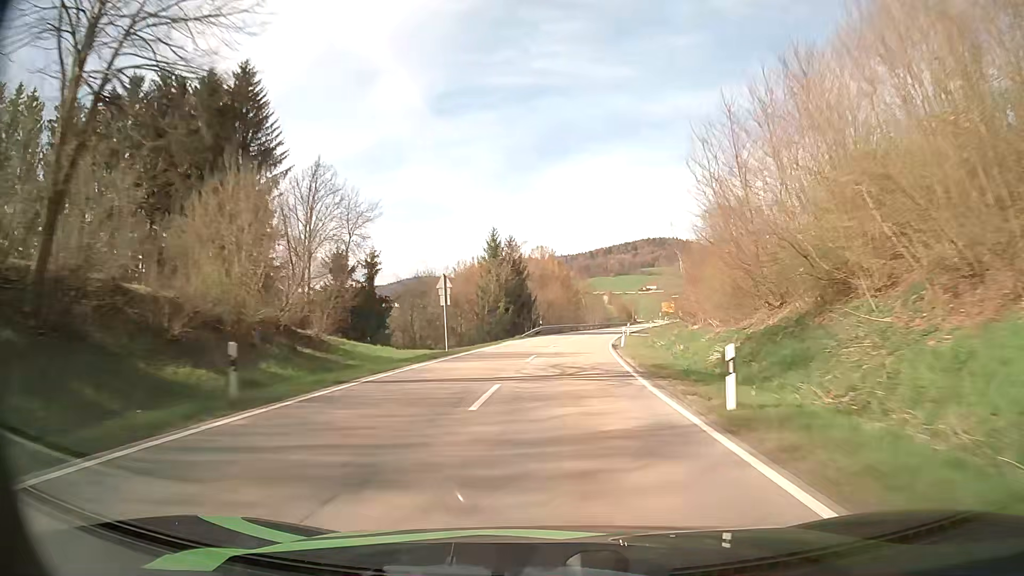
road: secondary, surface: asphalt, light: Day
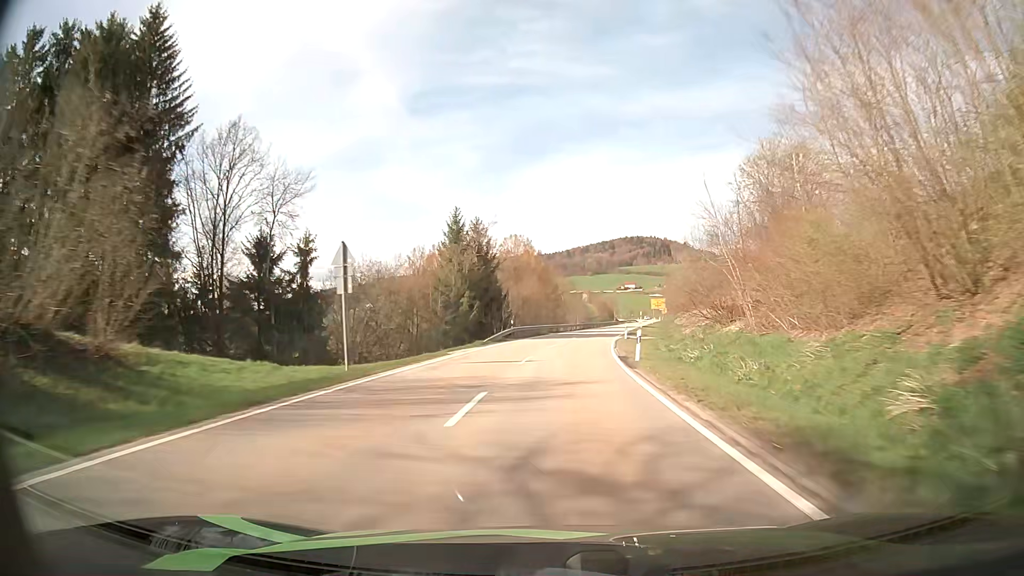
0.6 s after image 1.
(+0.3, +14.2) m; +2°
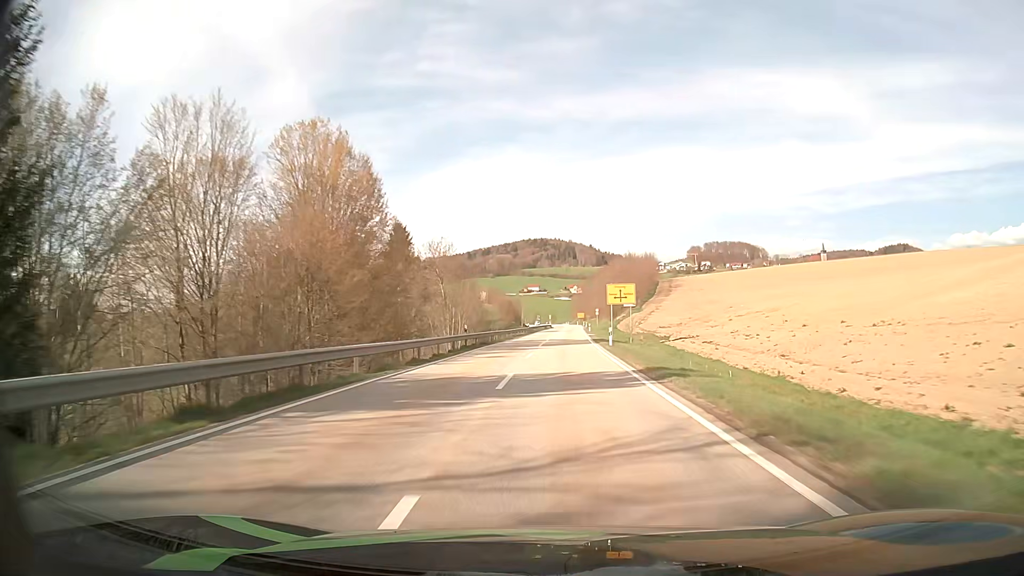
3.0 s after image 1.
(+4.1, +57.0) m; +8°
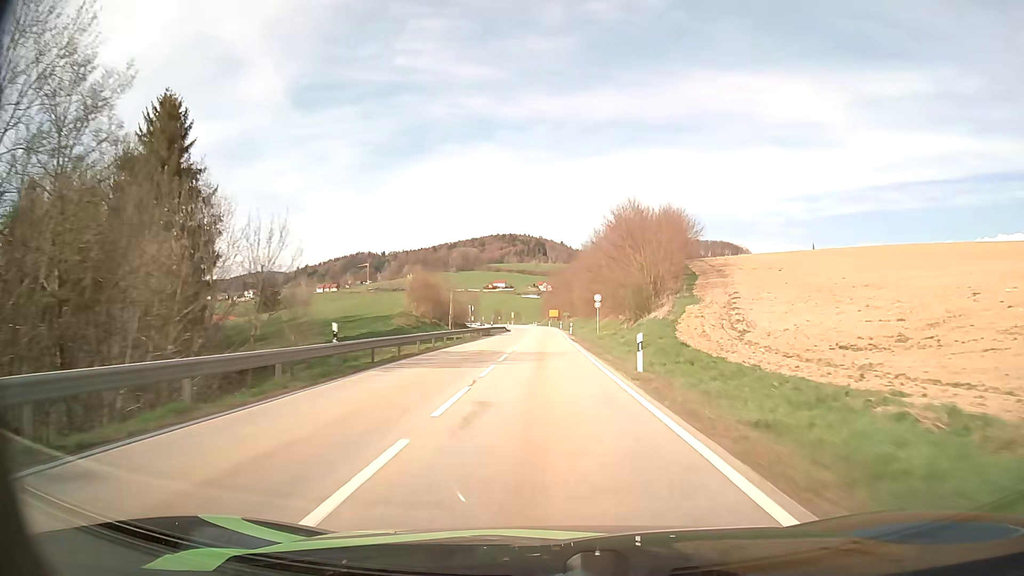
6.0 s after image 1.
(+2.5, +71.6) m; +3°
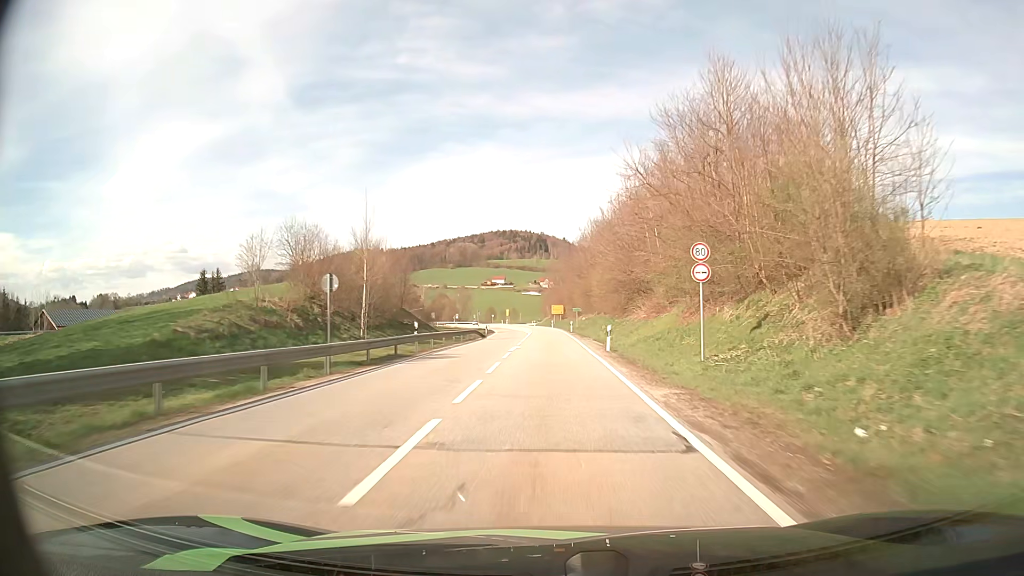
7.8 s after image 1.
(-0.1, +40.9) m; 0°
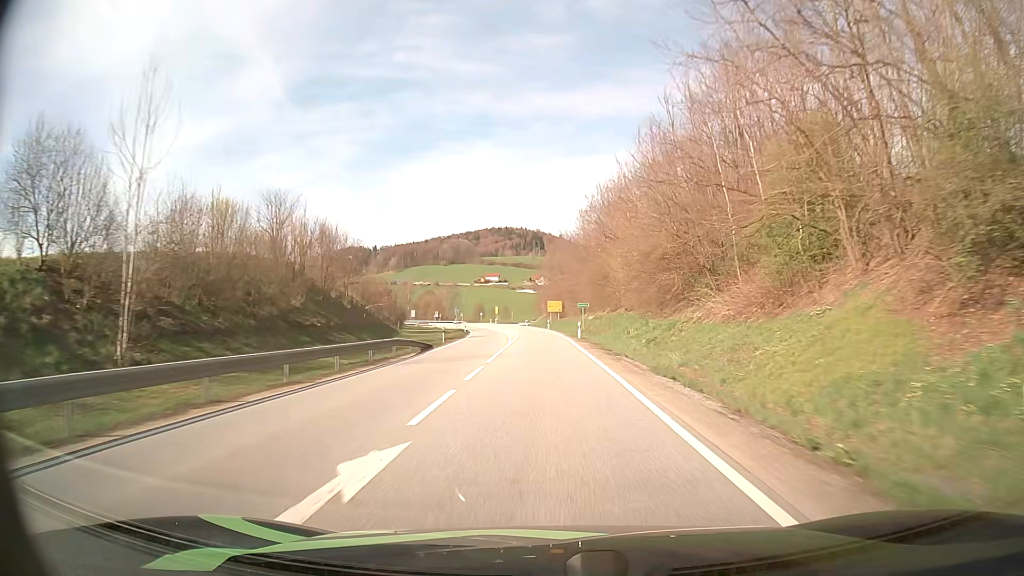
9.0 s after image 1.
(+0.1, +26.0) m; +1°
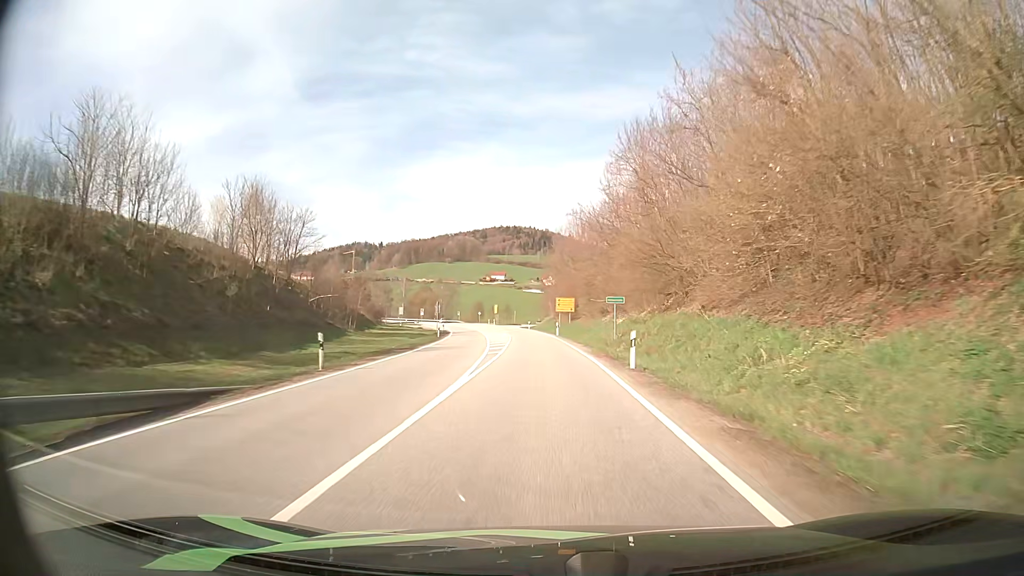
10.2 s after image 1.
(-0.2, +25.0) m; -1°
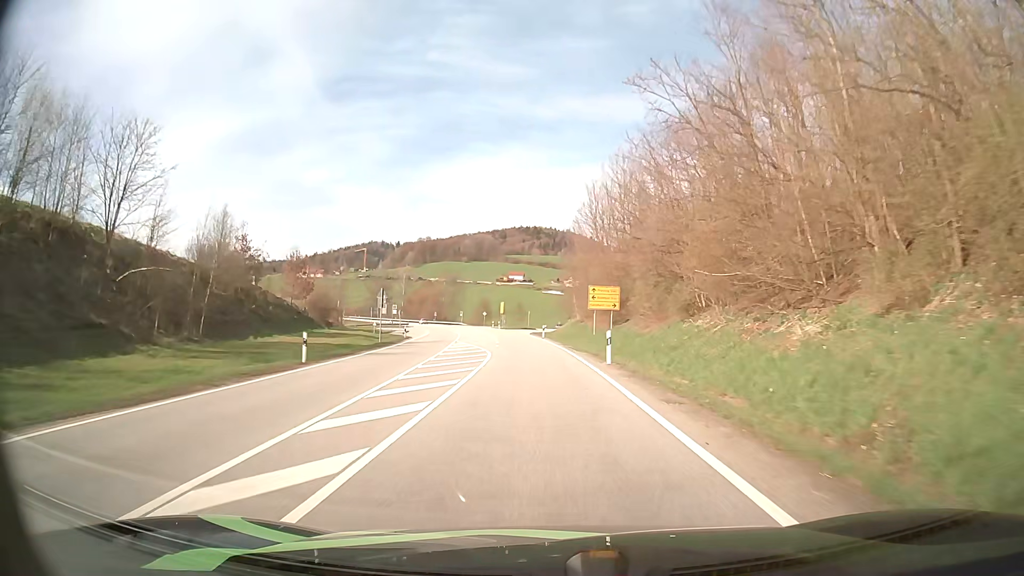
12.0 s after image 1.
(-0.3, +36.5) m; -1°
(0, +10) (0, +20) (-1, +30) (-1, +40) (-2, +50) (-3, +60) (-4, +70) (-6, +80) (-7, +90) (-9, +99) m
